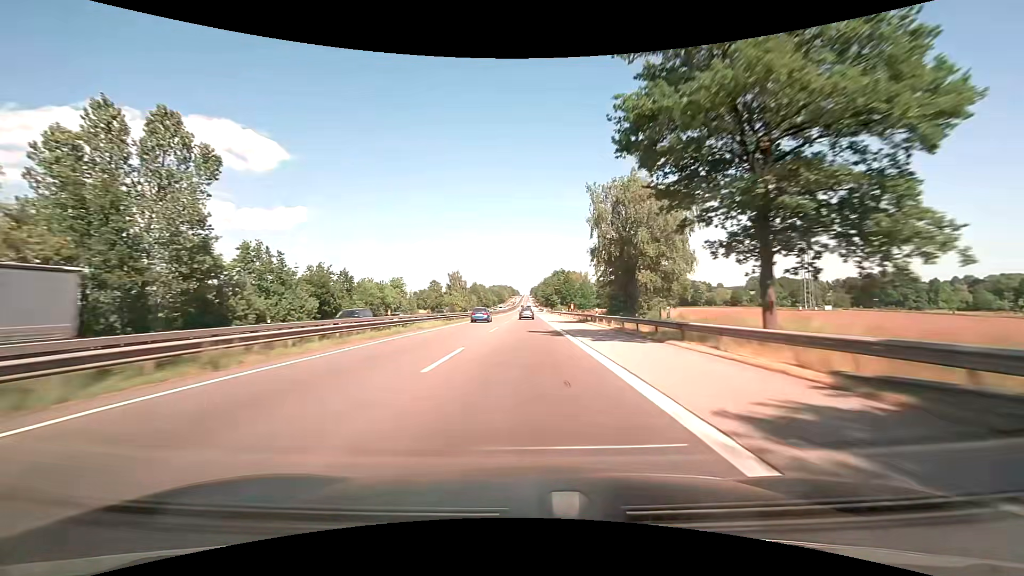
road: motorway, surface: asphalt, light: Day
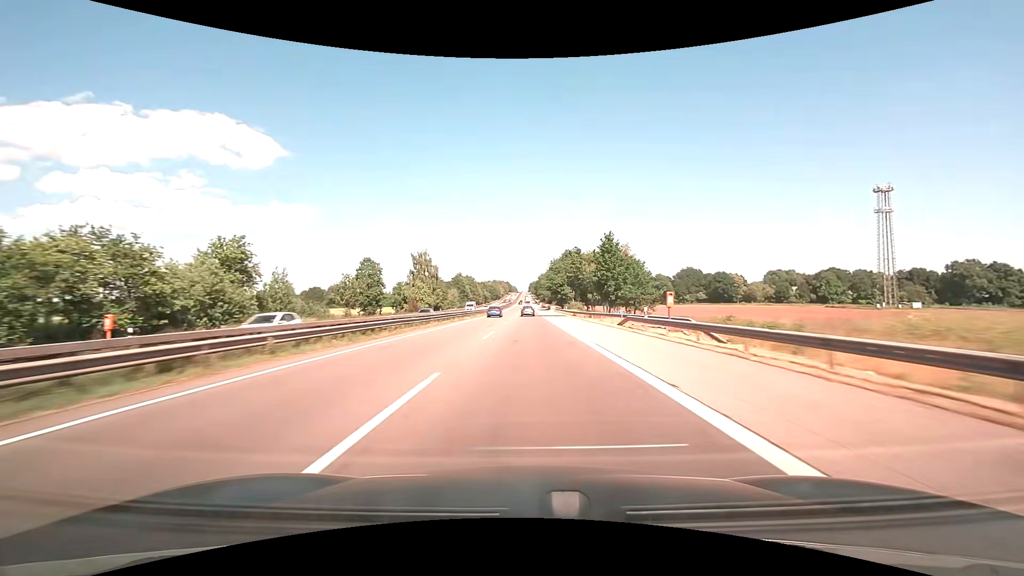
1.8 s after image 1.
(-0.2, +60.6) m; 0°
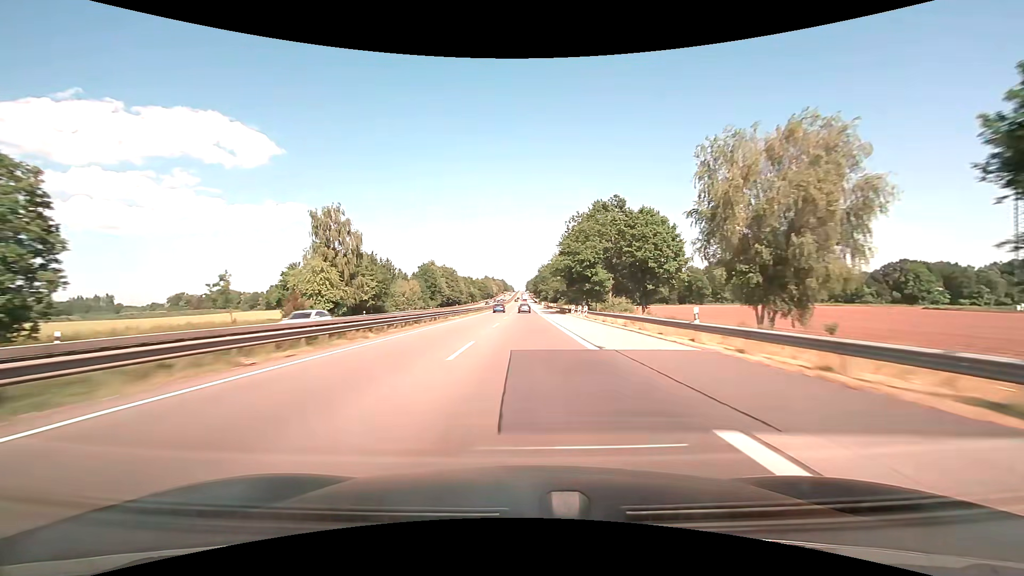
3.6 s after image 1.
(+0.3, +60.8) m; 0°
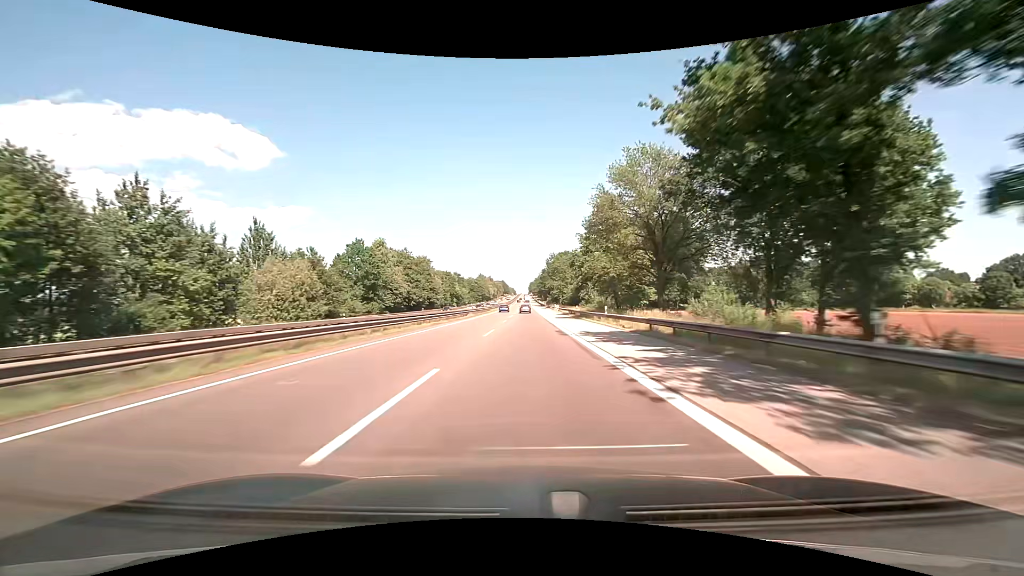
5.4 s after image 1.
(-0.1, +60.9) m; 0°
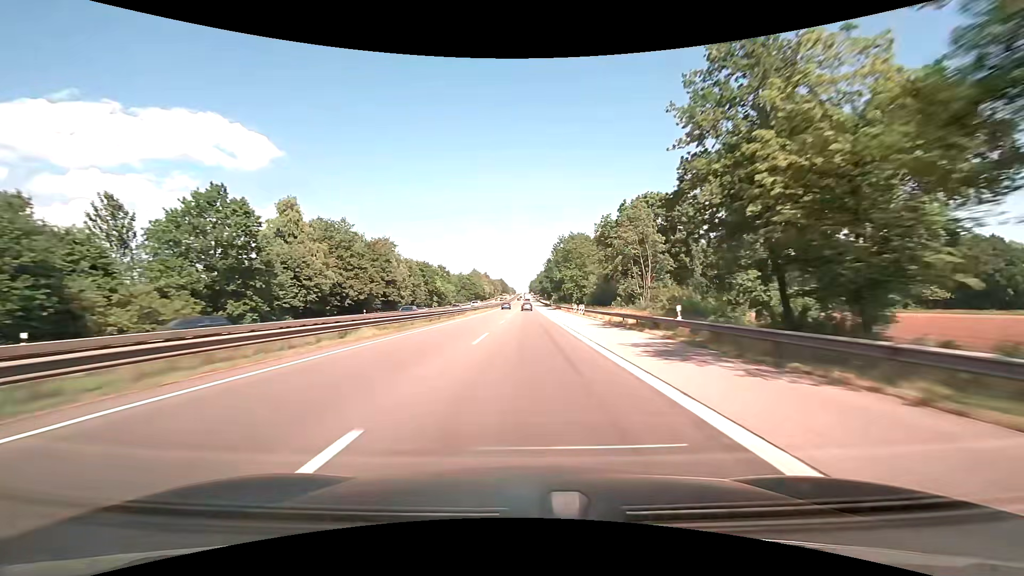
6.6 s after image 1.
(0.0, +40.6) m; 0°
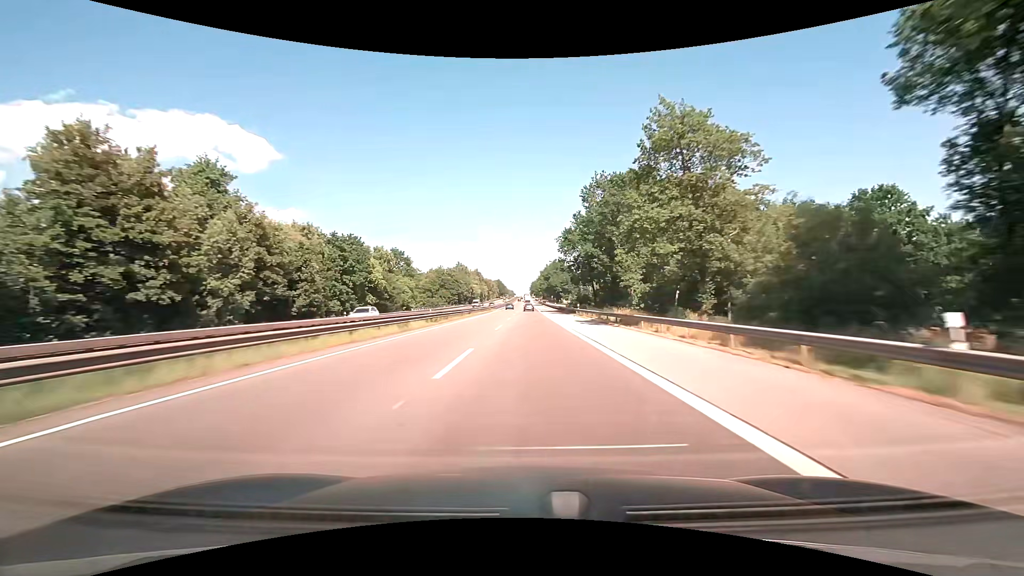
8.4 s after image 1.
(+0.1, +60.6) m; 0°
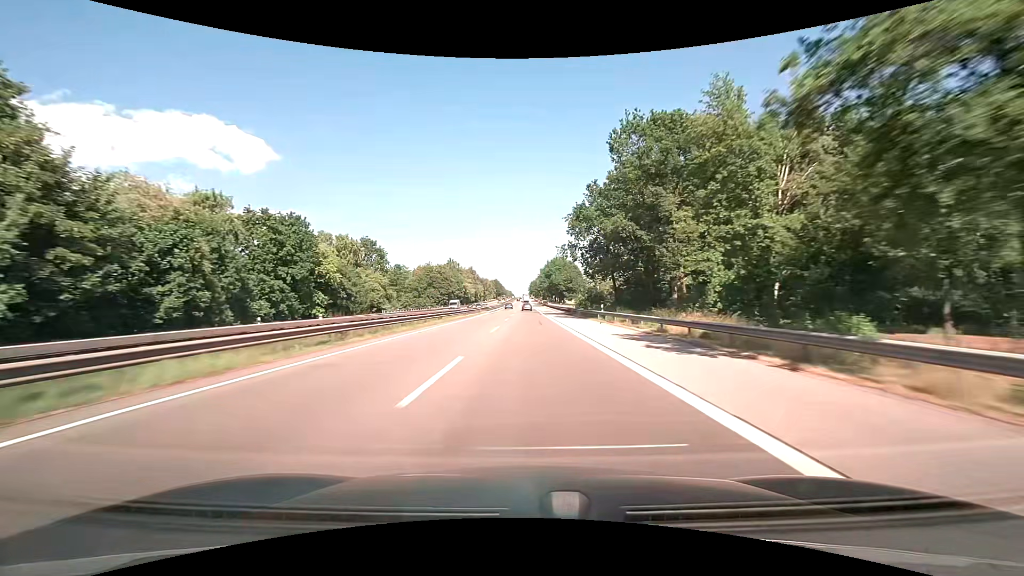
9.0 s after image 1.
(0.0, +20.1) m; 0°
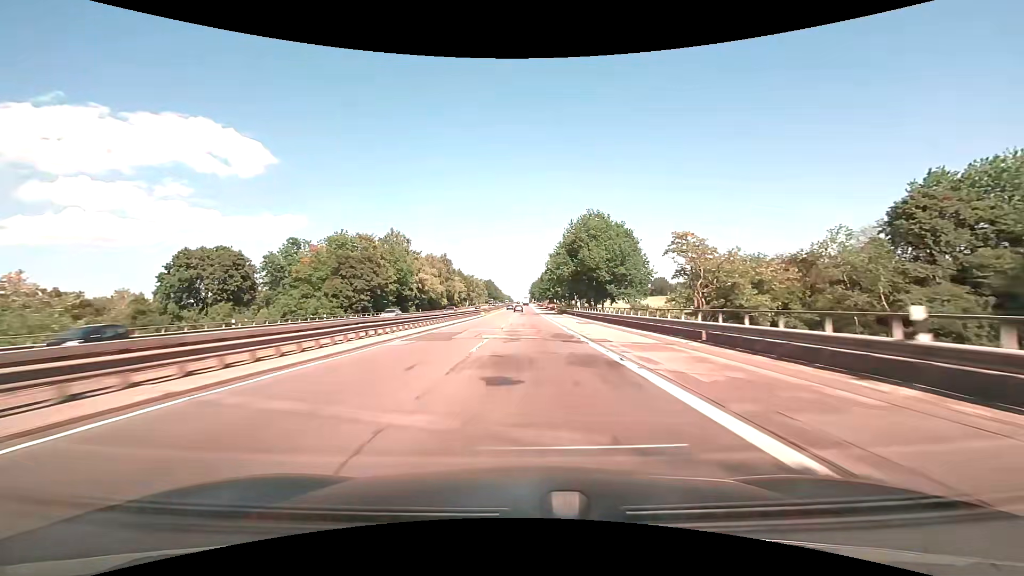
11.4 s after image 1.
(-0.1, +79.9) m; 0°
(0, +10) (0, +20) (0, +30) (0, +40) (0, +50) (0, +60) (0, +70) (0, +80) (0, +90) (0, +100) m
